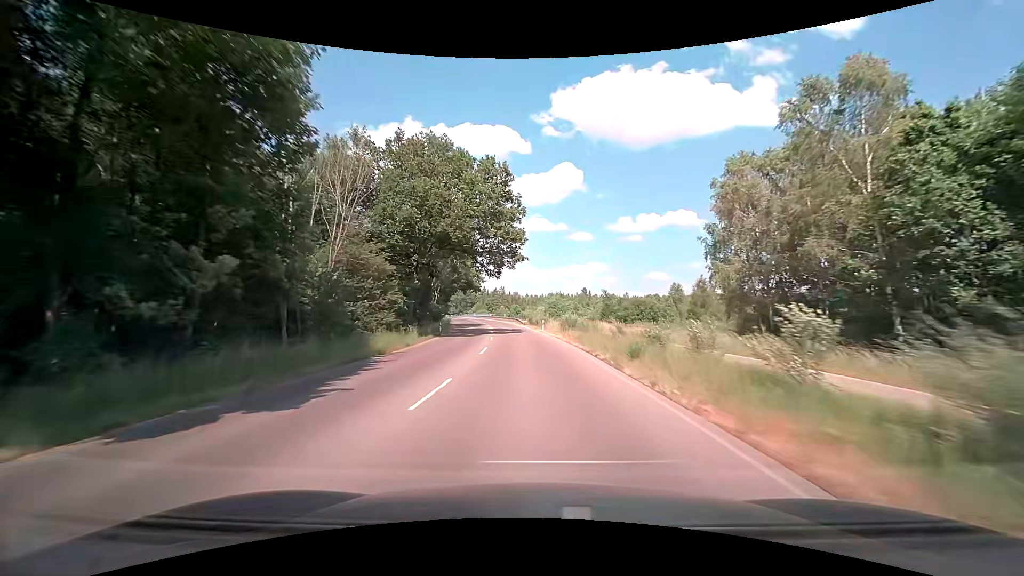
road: tertiary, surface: asphalt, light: Day
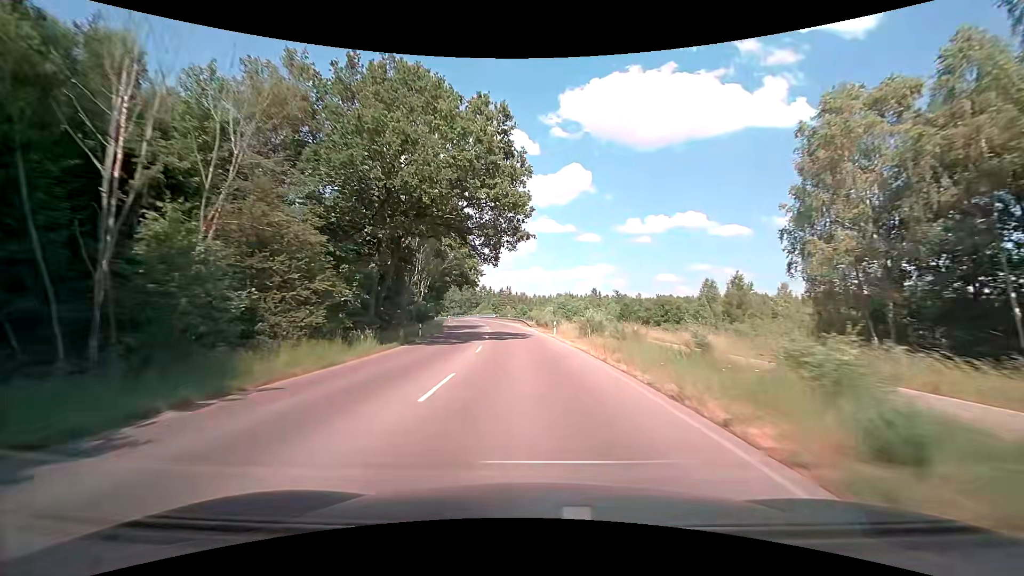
(-0.1, +11.4) m; -1°
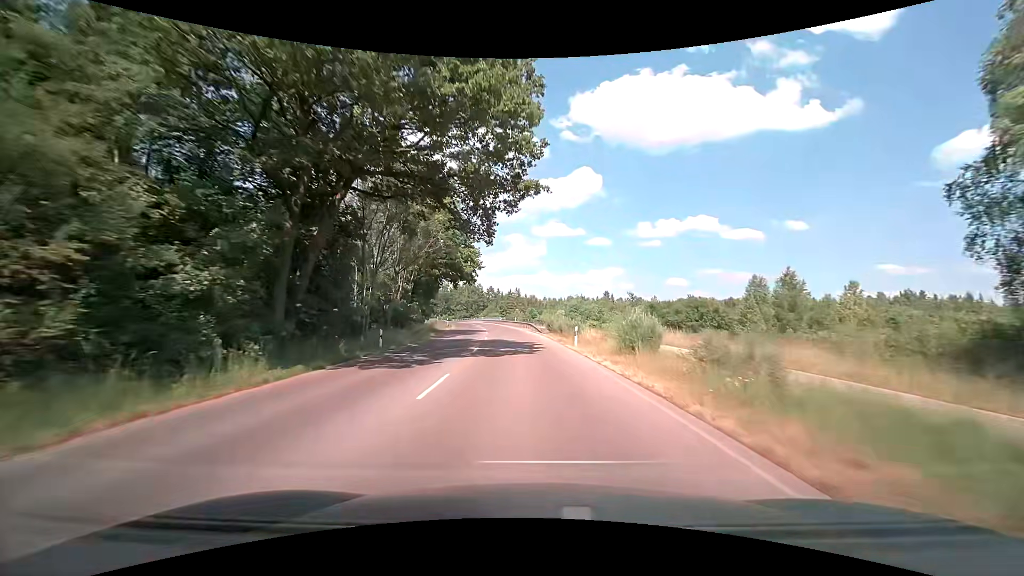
(-0.1, +11.4) m; -1°
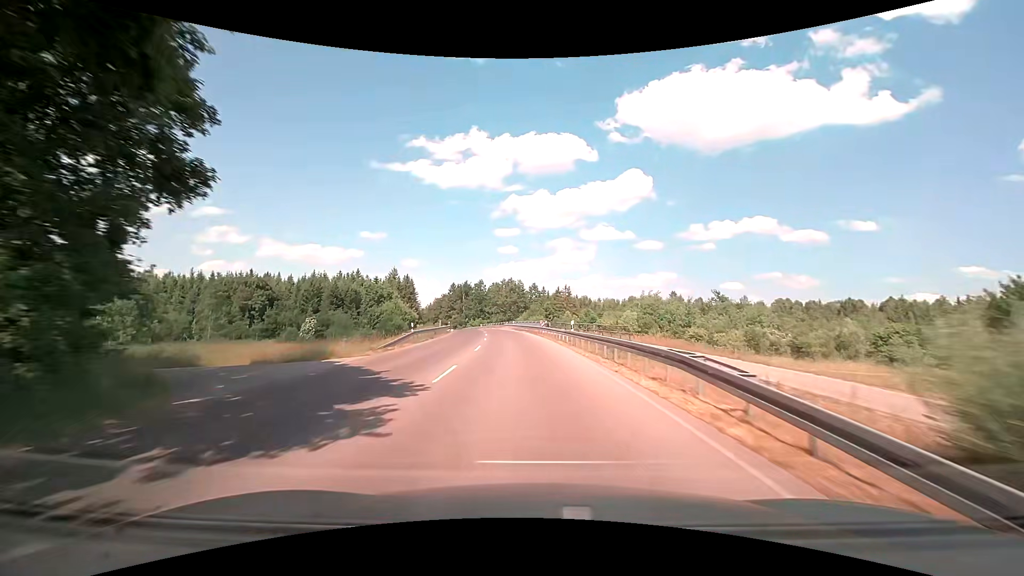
(-2.2, +45.9) m; -5°
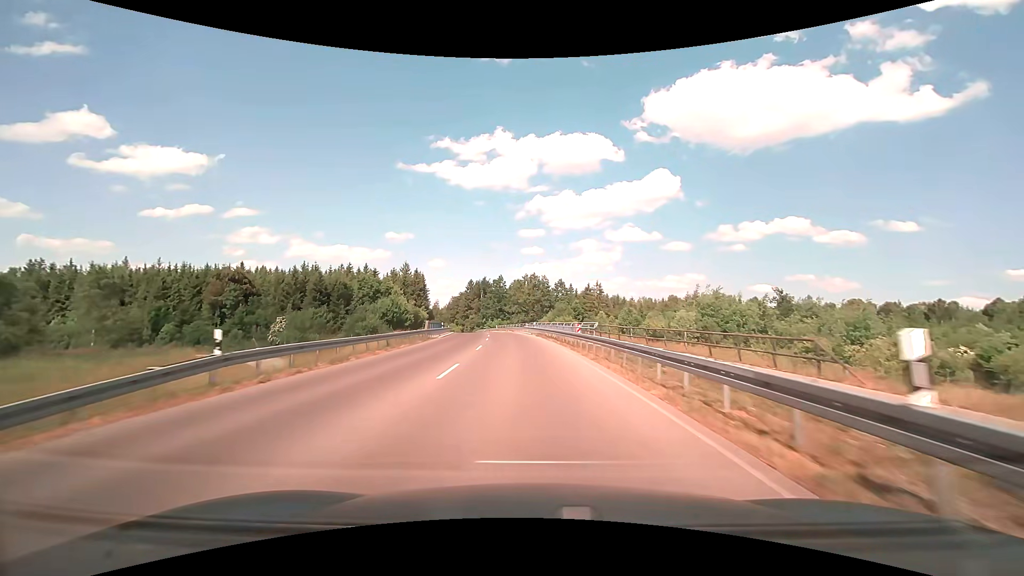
(-0.6, +23.2) m; -3°
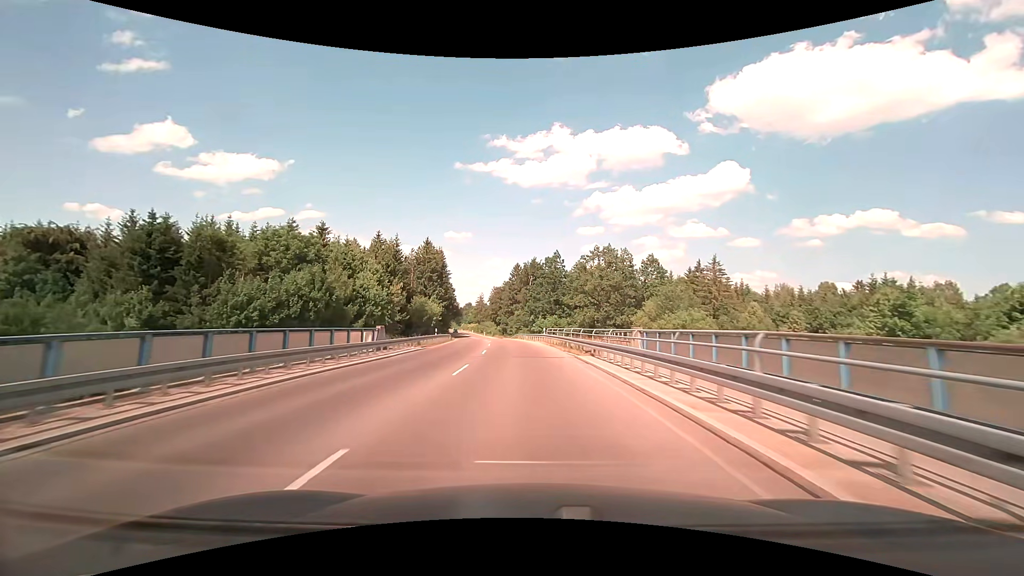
(-3.3, +58.7) m; -6°
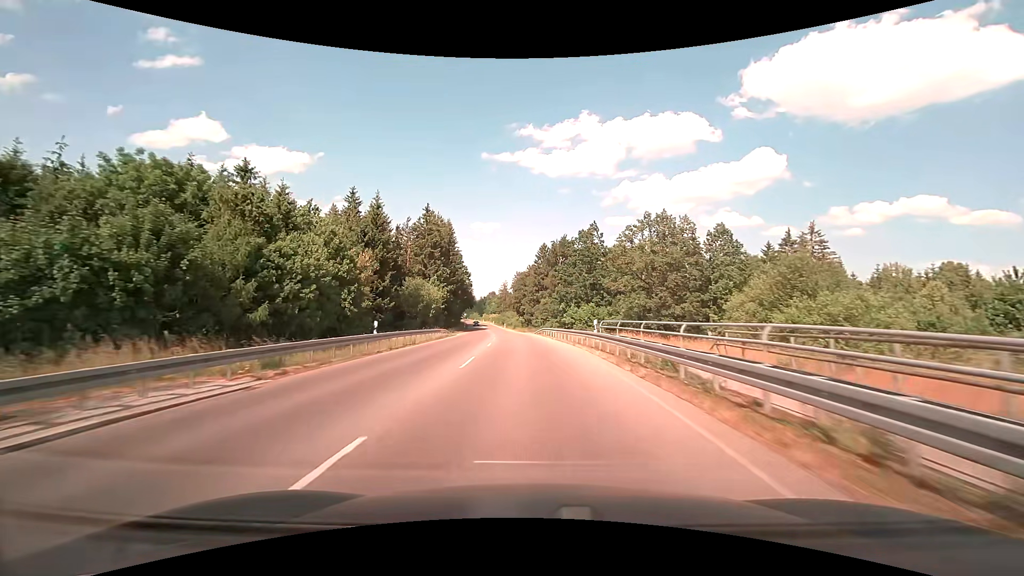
(-0.7, +23.9) m; -3°
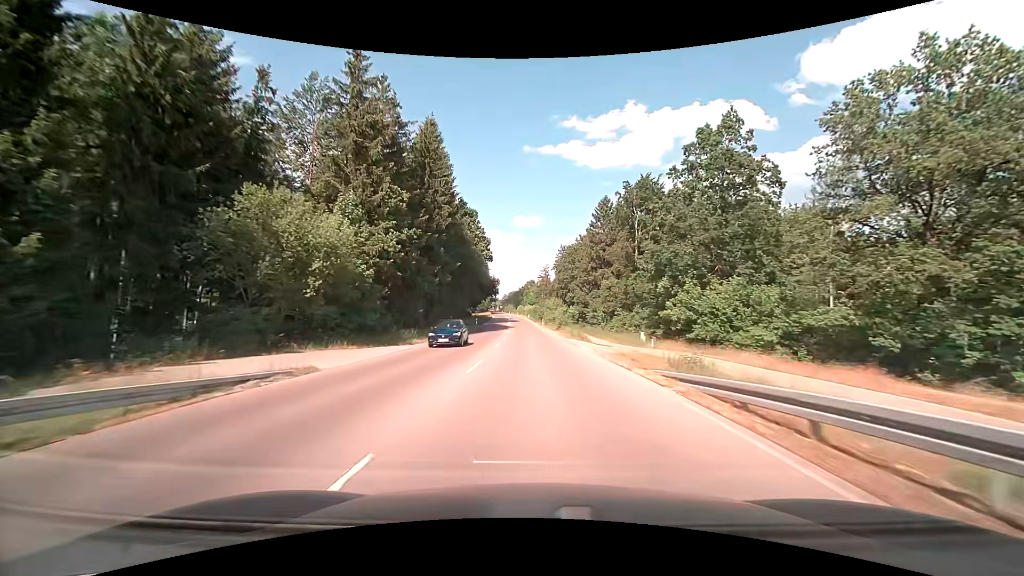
(-2.2, +48.8) m; -5°
(0, +10) (0, +20) (0, +30) (-1, +40) (-1, +50) (-1, +60) (-2, +70) (-2, +80) (-3, +90) (-3, +100) m
